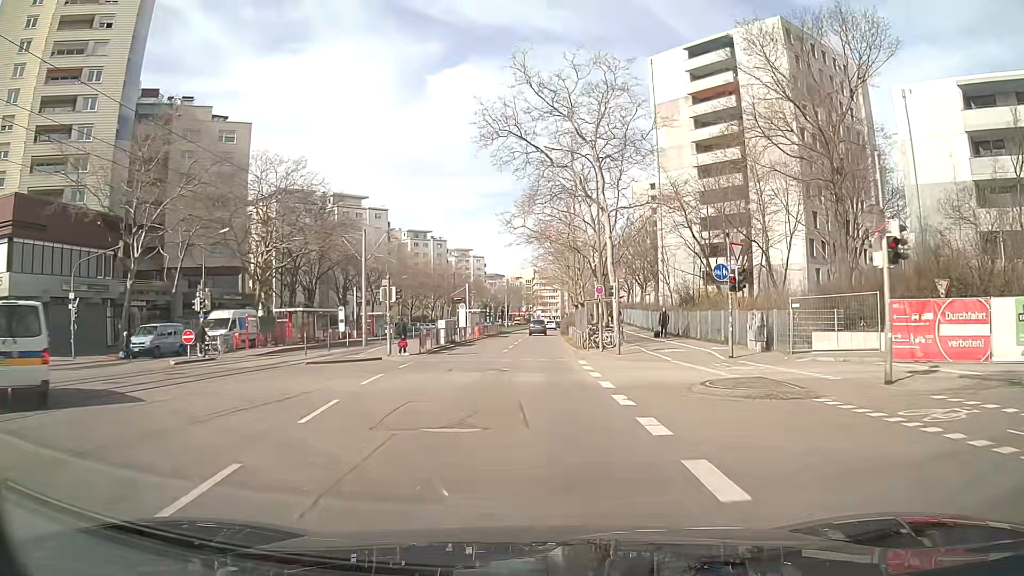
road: tertiary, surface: asphalt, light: Day
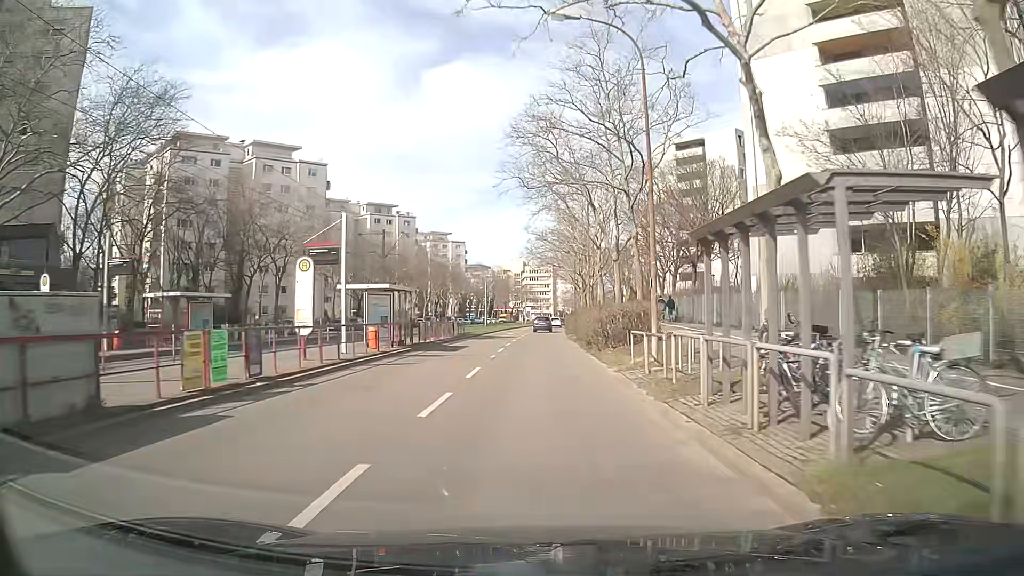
(+0.1, +35.9) m; +1°
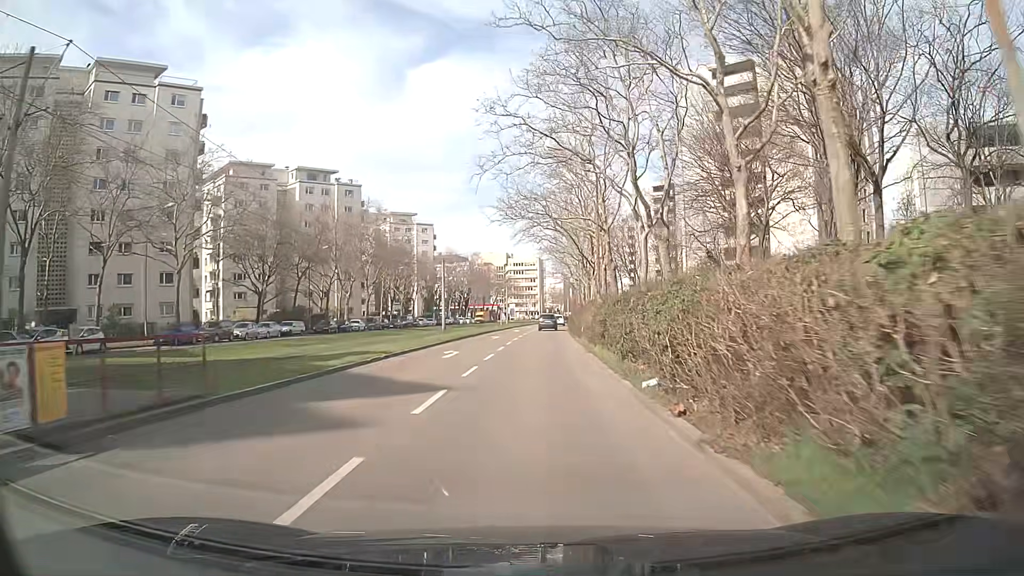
(+0.2, +36.2) m; +1°
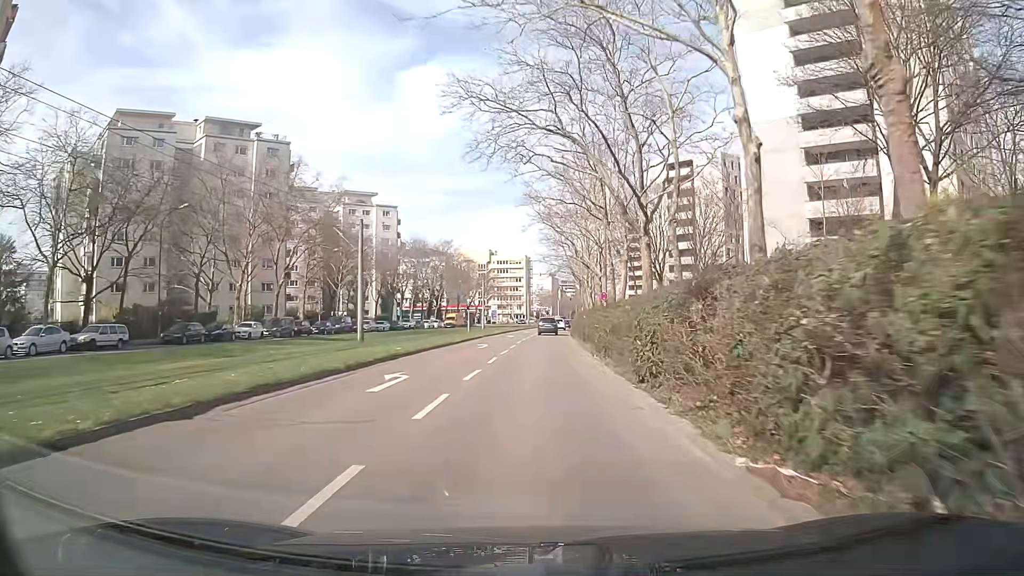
(+0.1, +30.2) m; 0°
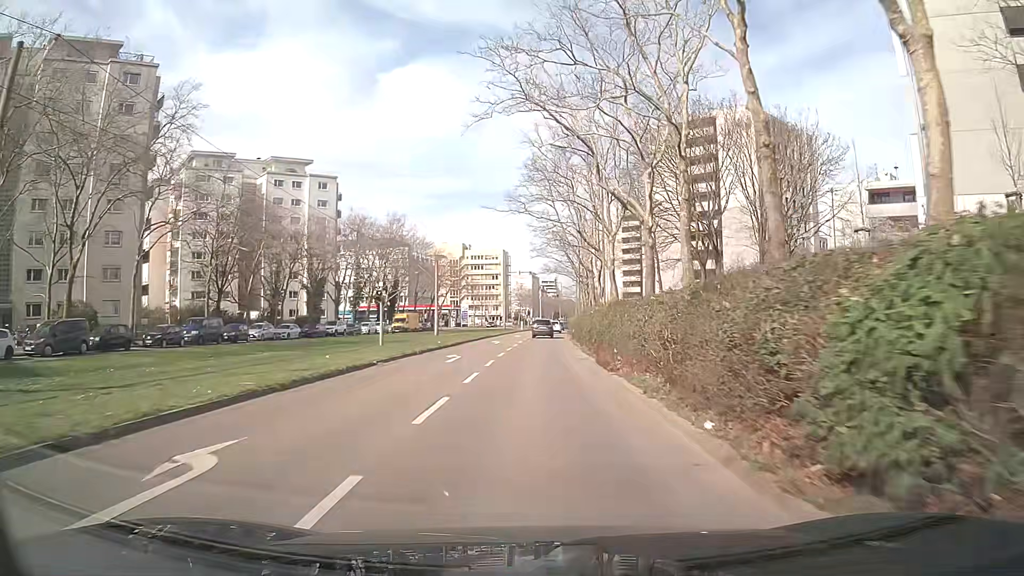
(+0.7, +30.1) m; +2°
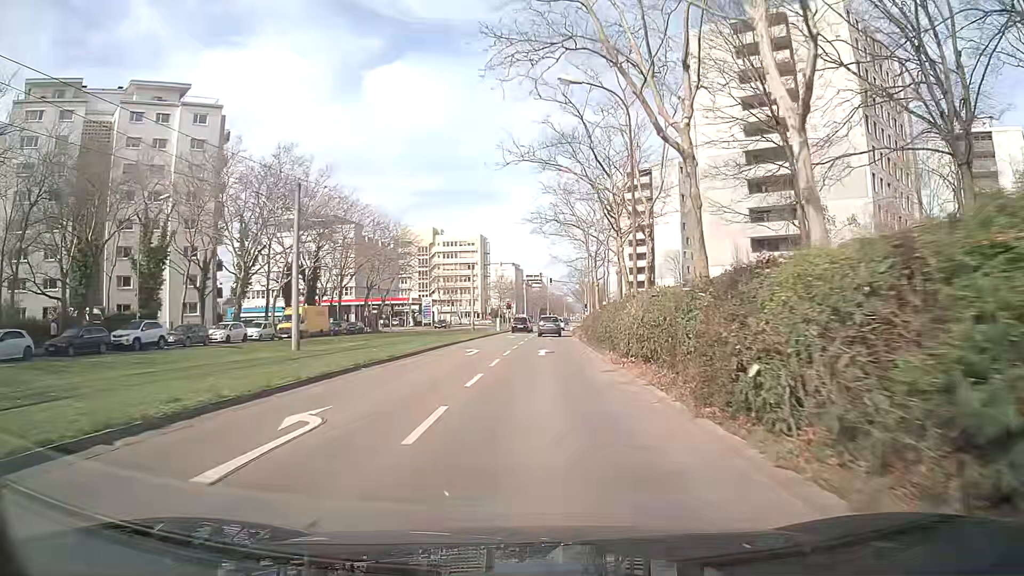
(+0.4, +37.4) m; +2°
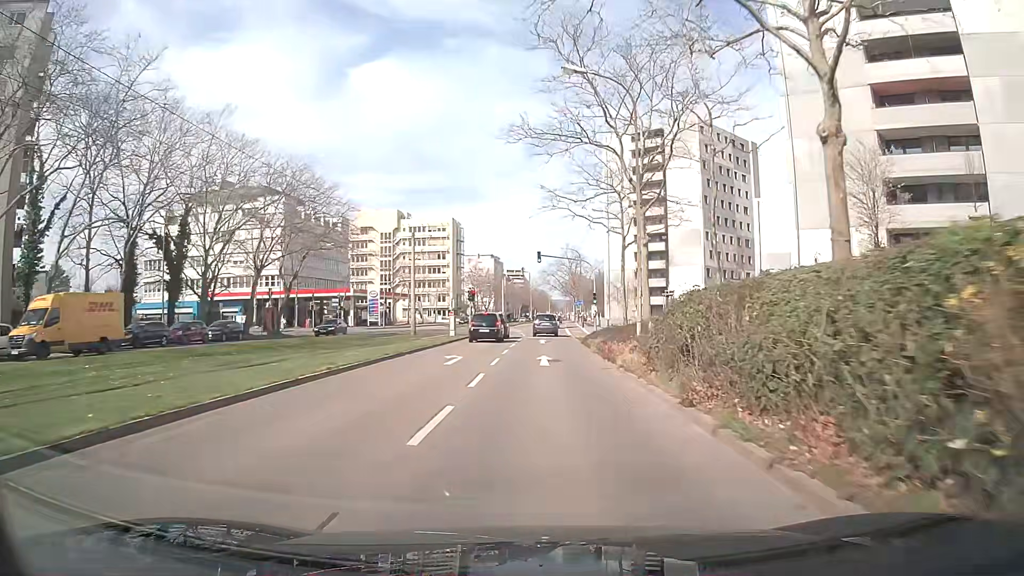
(+0.2, +29.9) m; +2°
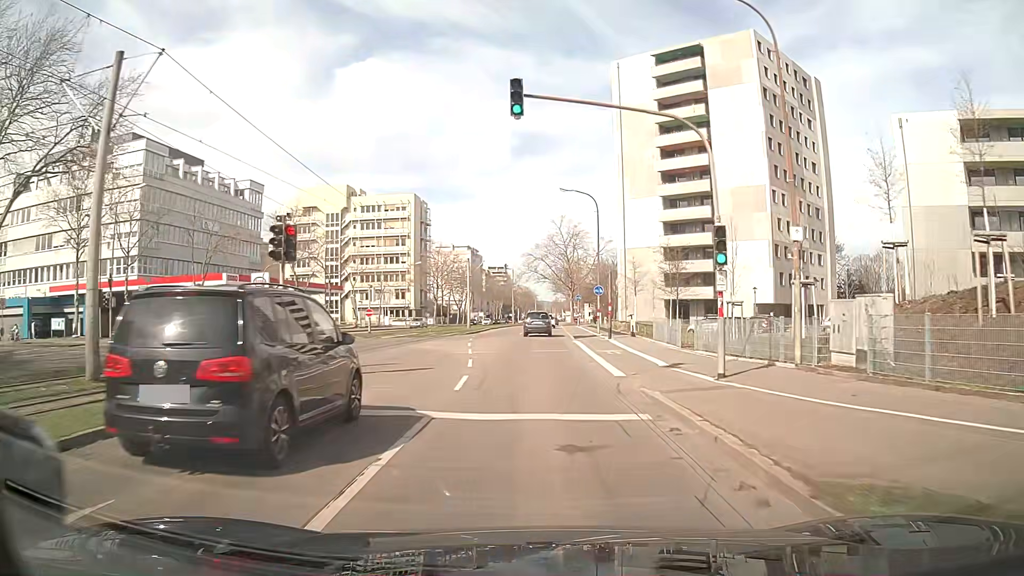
(+0.4, +36.4) m; +1°
(0, +10) (0, +20) (0, +30) (+1, +40) (+1, +50) (+1, +60) (+2, +70) (+2, +80) (+3, +90) (+3, +100) m
